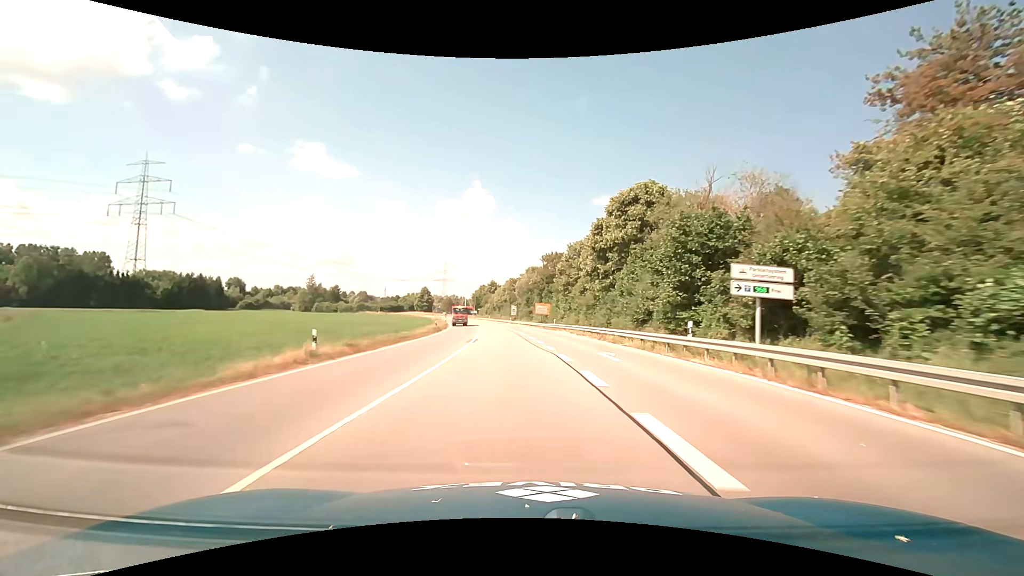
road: primary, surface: asphalt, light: Day
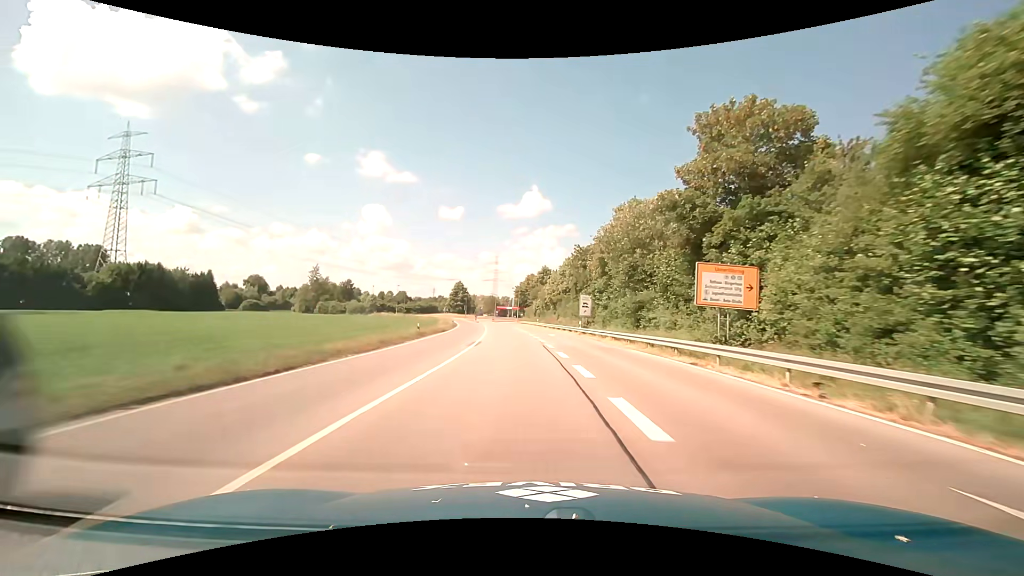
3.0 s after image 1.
(-2.9, +57.9) m; -6°
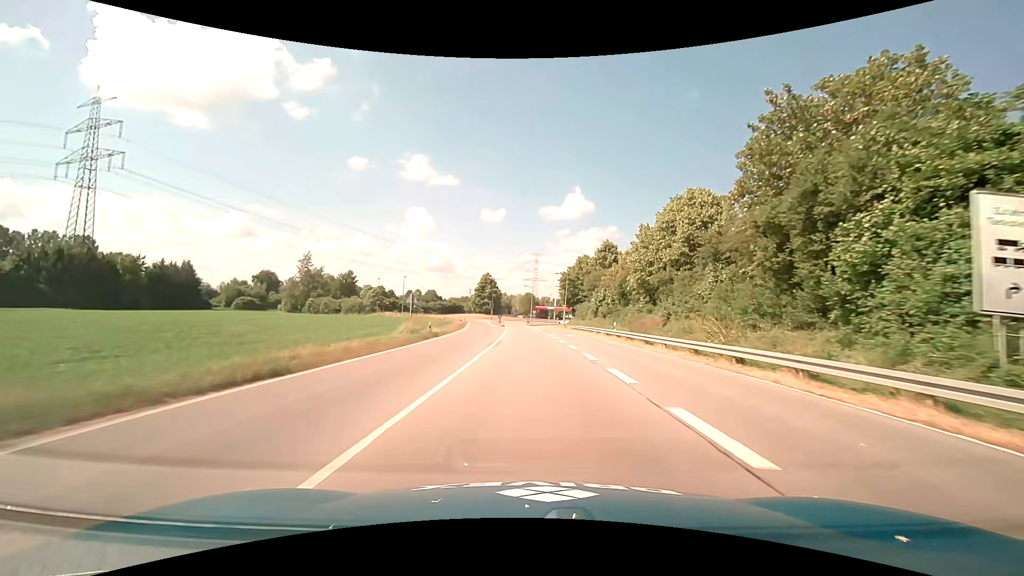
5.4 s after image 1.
(-2.1, +42.4) m; -6°
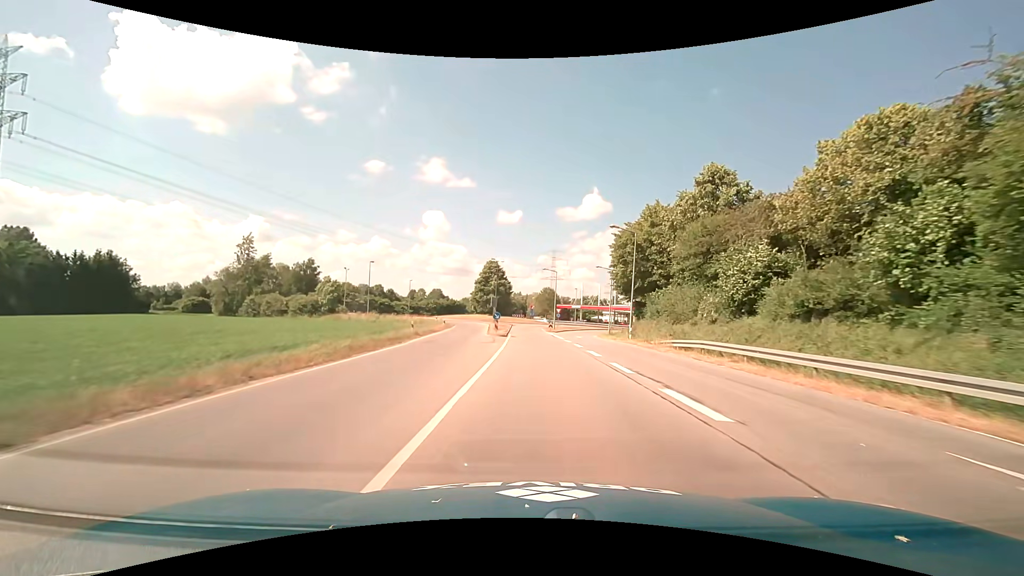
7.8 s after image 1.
(-0.3, +39.6) m; -1°
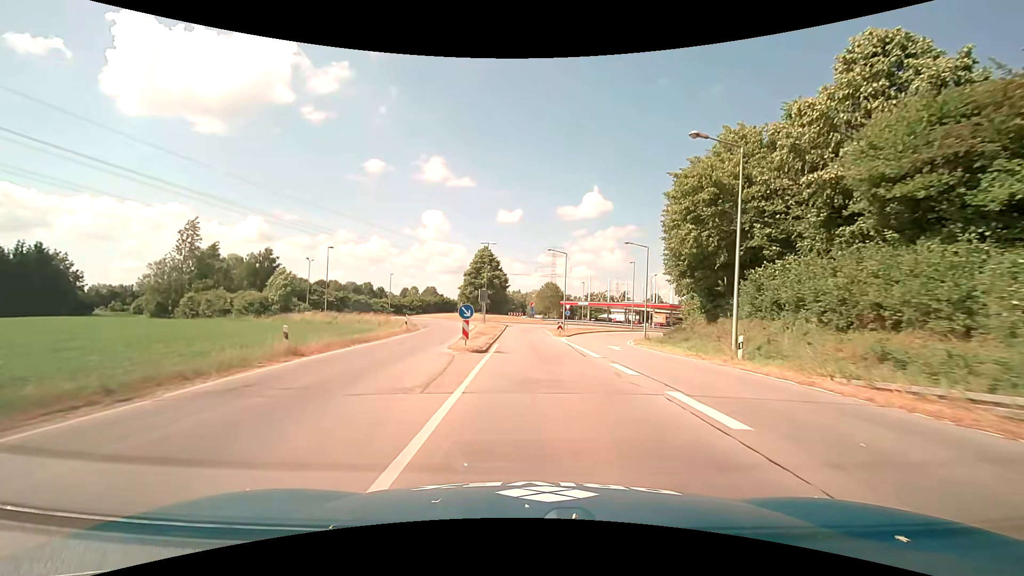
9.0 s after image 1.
(0.0, +18.5) m; 0°
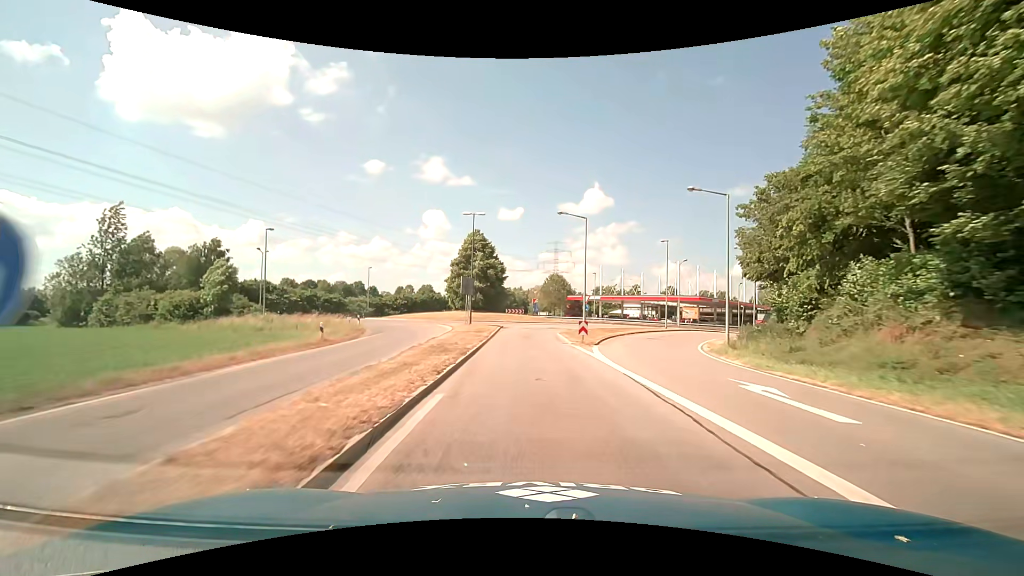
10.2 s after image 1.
(0.0, +16.9) m; 0°
(0, +10) (0, +20) (0, +30) (0, +40) (+3, +50) (+8, +58) (+13, +67) (+15, +77) (+14, +86) (+9, +95) m
